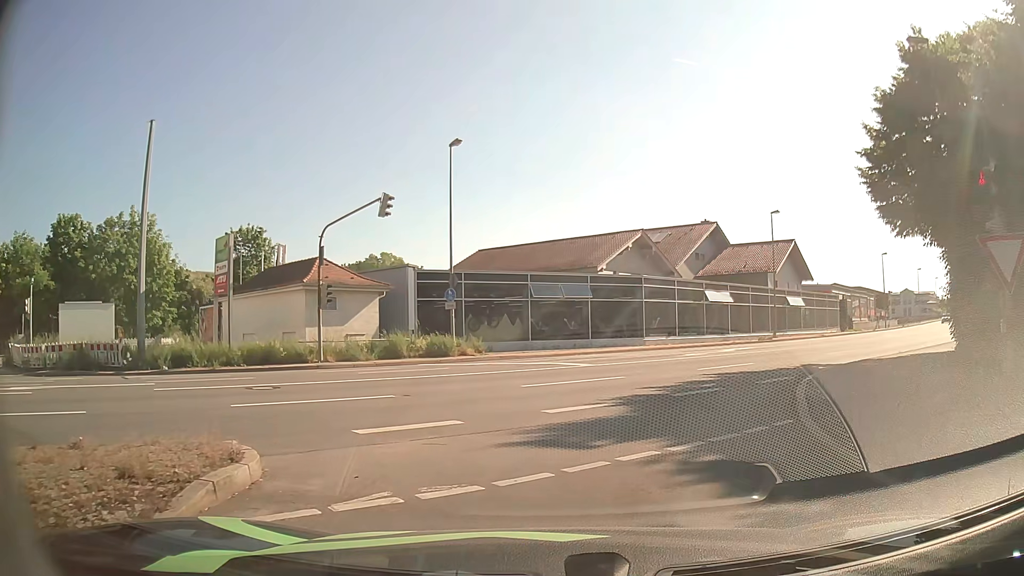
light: Day
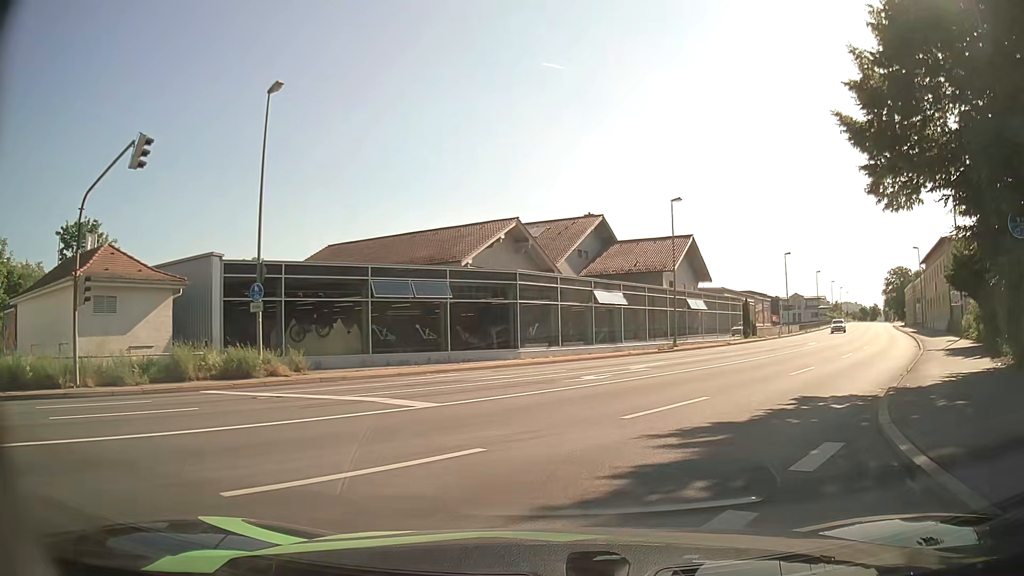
(+0.9, +8.8) m; +12°
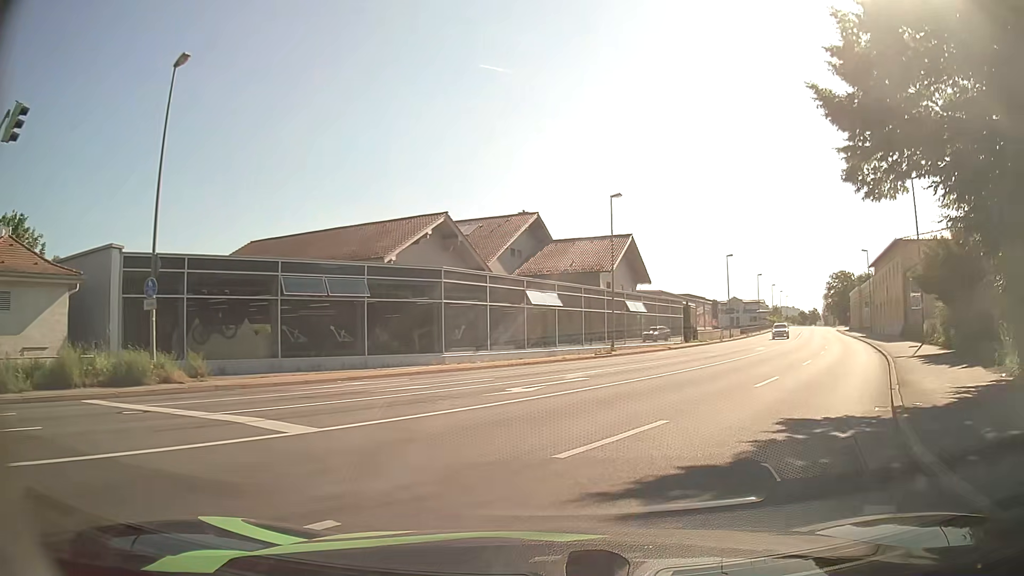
(+0.1, +2.9) m; +5°
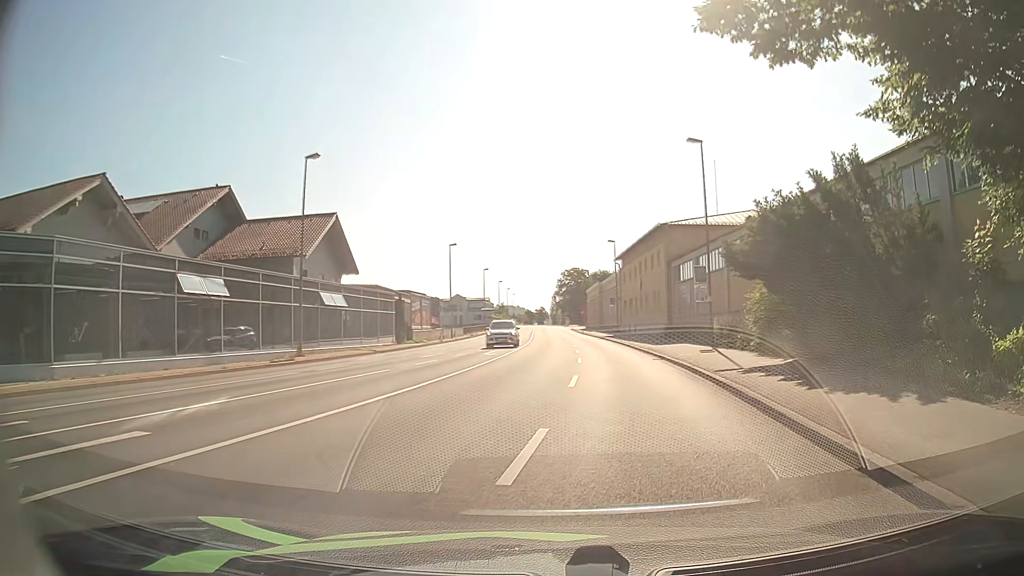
(+2.0, +9.8) m; +24°
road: primary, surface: asphalt
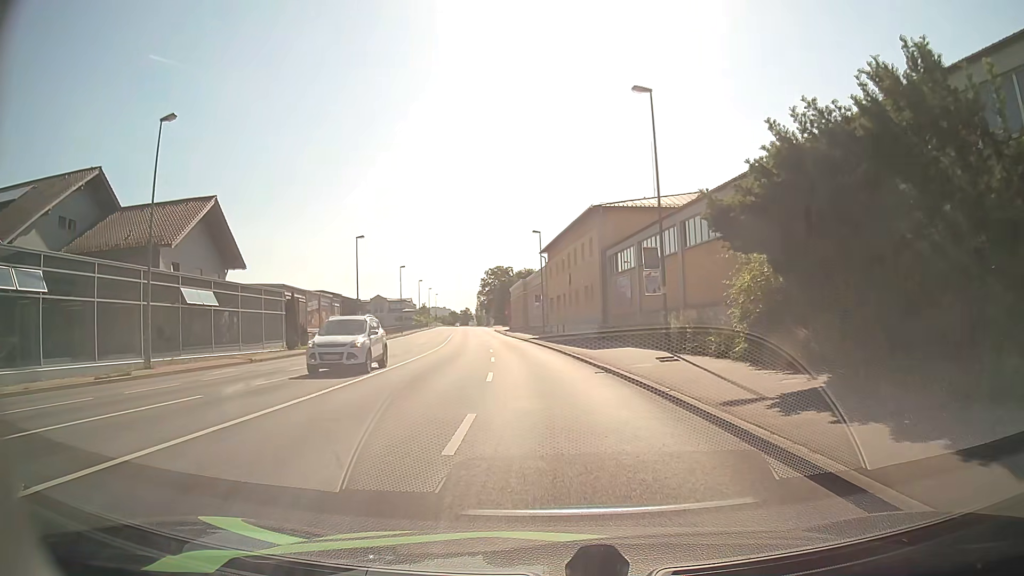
(+0.5, +7.9) m; +8°
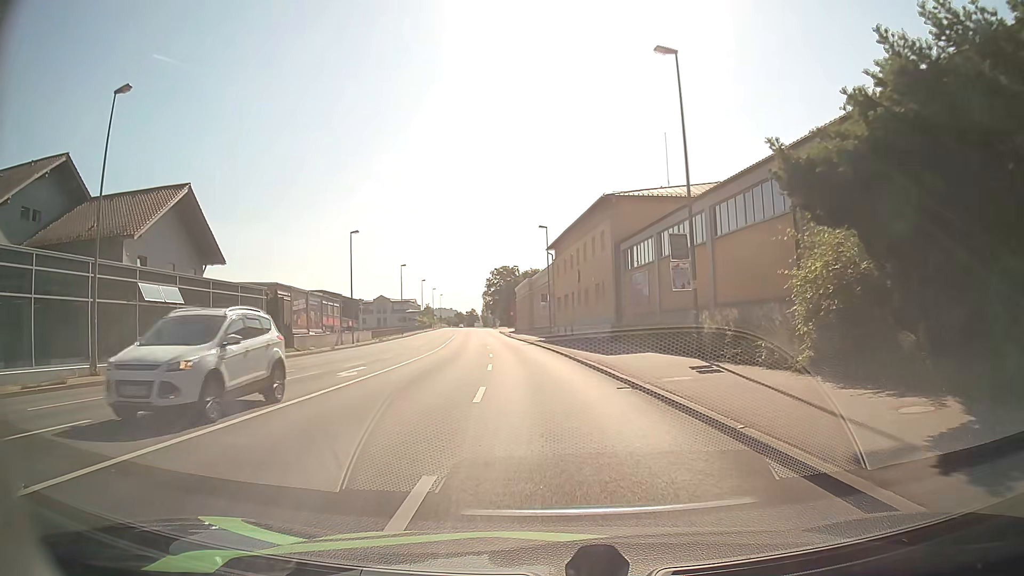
(-0.1, +4.3) m; -2°
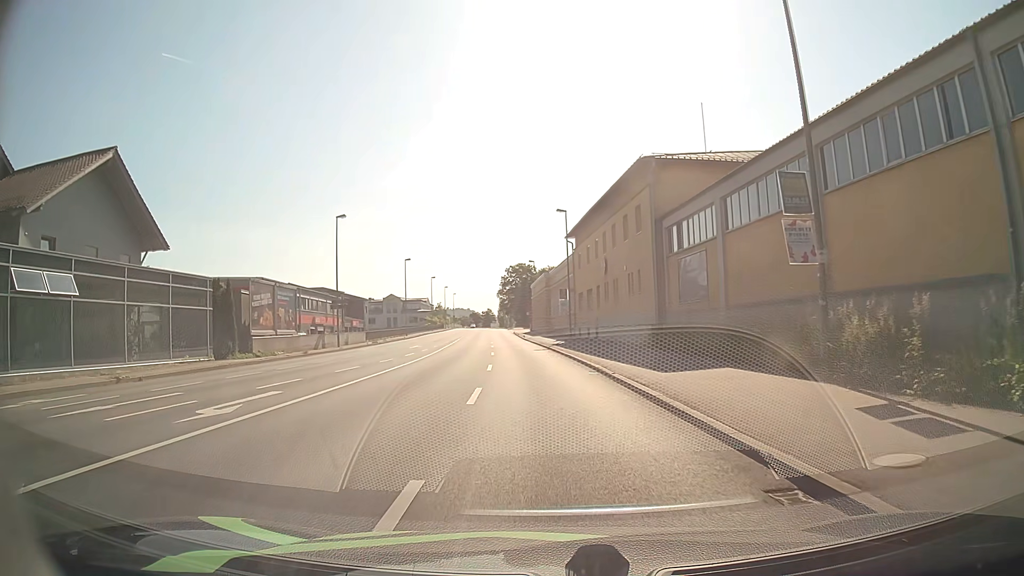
(-0.1, +9.2) m; -1°
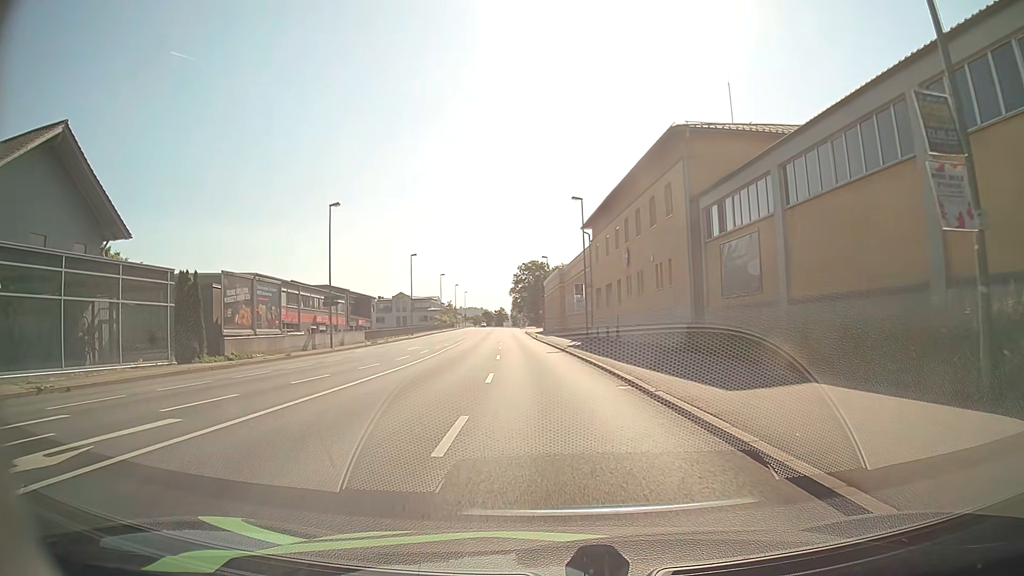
(-0.1, +4.9) m; -1°
(0, +10) (0, +20) (-1, +30) (-2, +40) (-2, +50) (-3, +60) (-4, +70) (-5, +80) (-5, +90) (-6, +100) m
